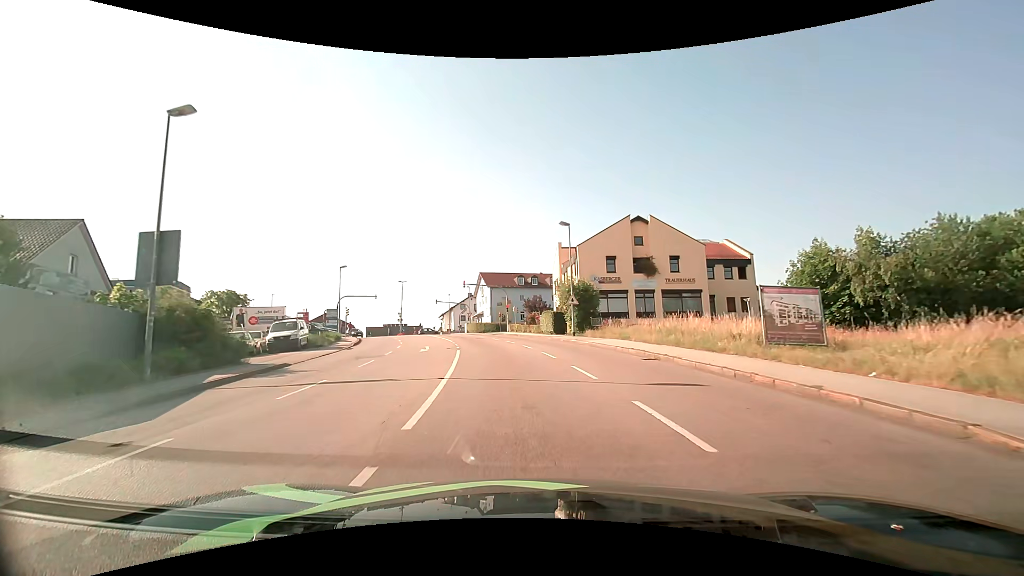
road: tertiary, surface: asphalt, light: Day
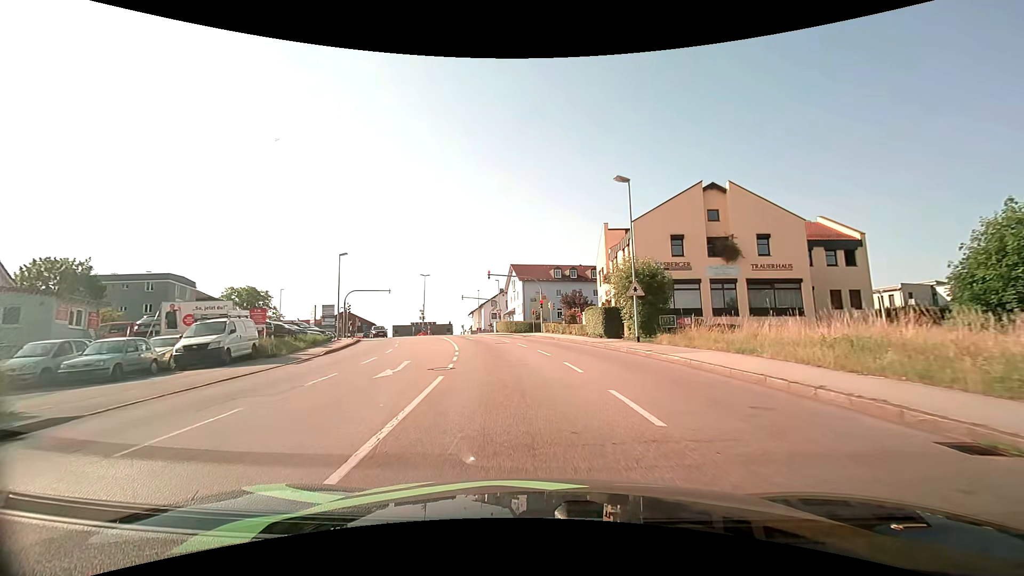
(-0.4, +10.9) m; -4°
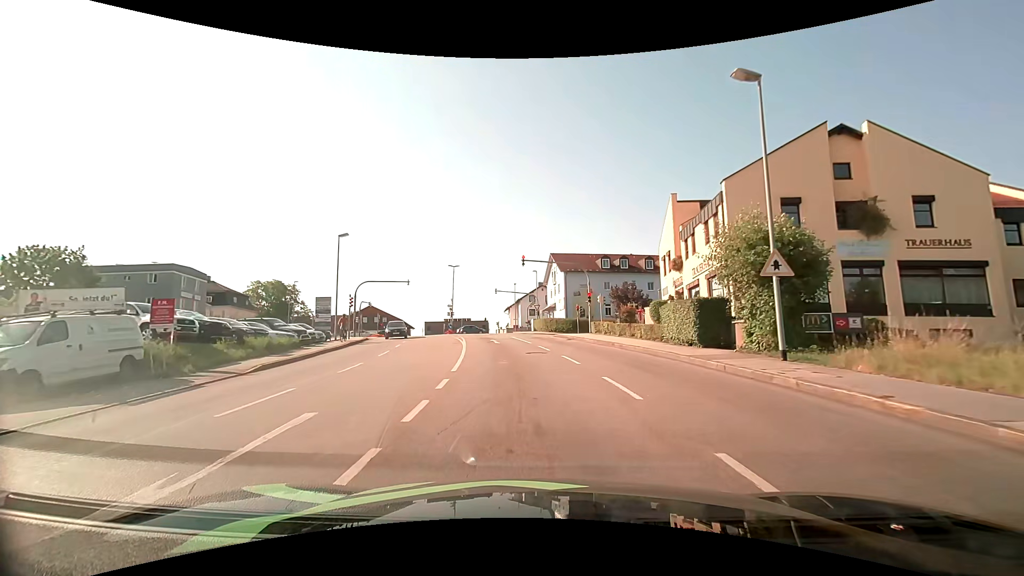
(-0.4, +10.0) m; -5°
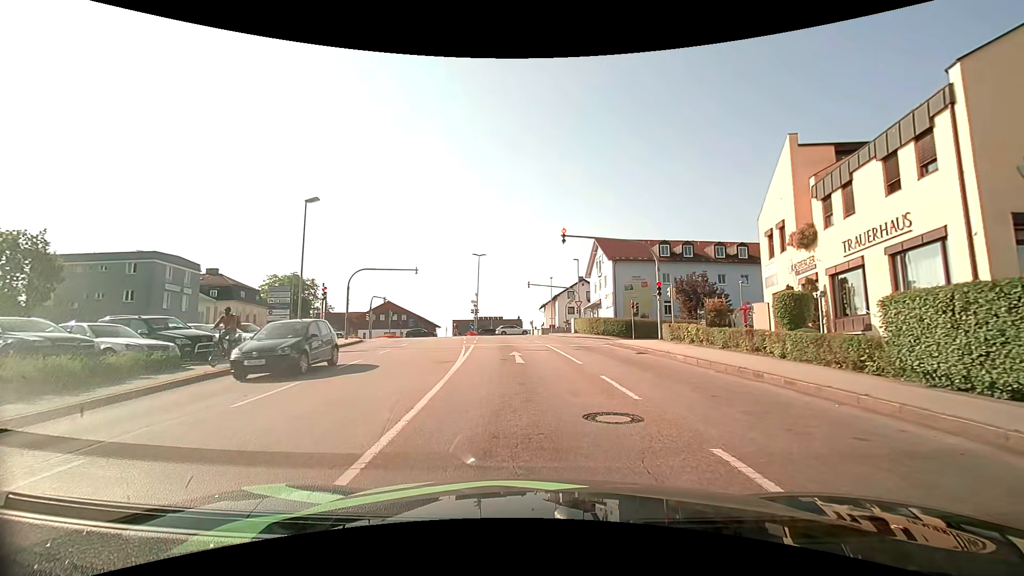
(-0.4, +11.4) m; -4°
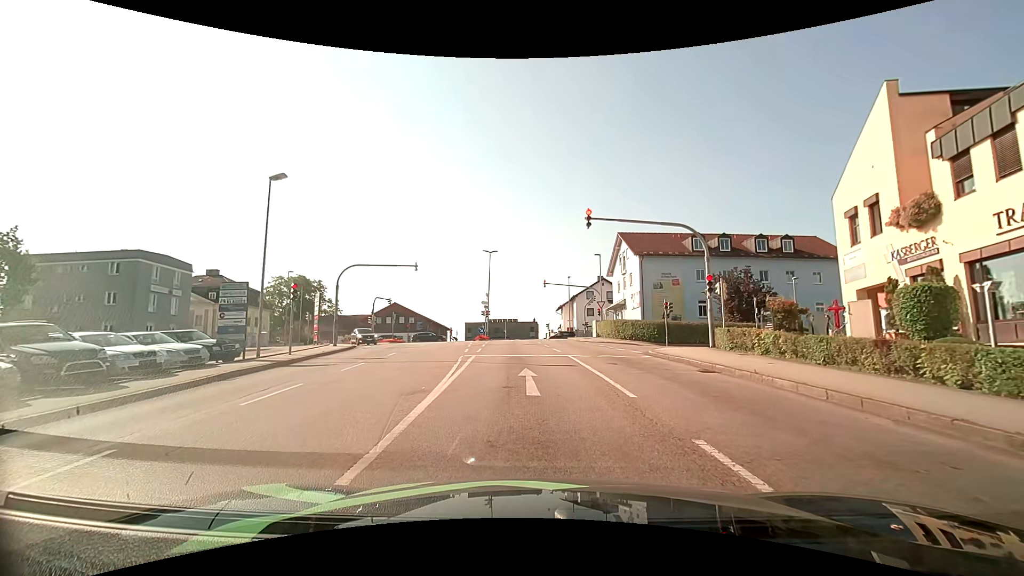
(-0.1, +5.4) m; -2°
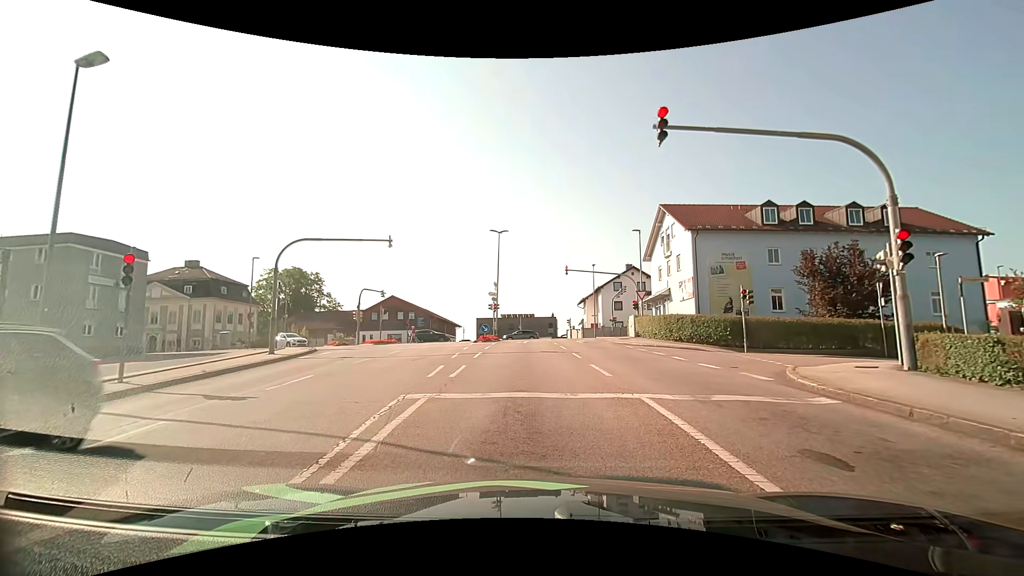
(-0.2, +10.5) m; -3°
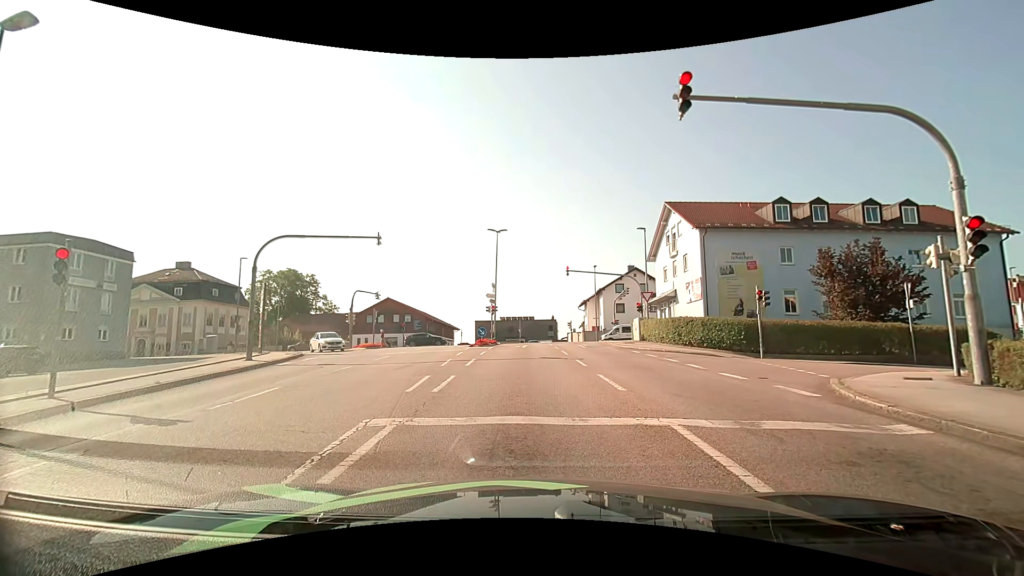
(0.0, +1.8) m; 0°
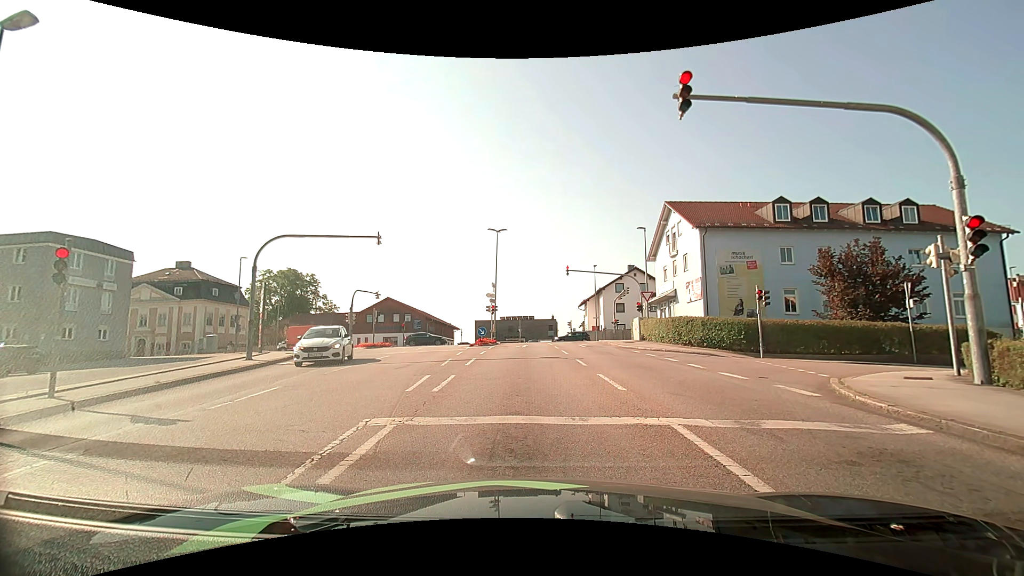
(0.0, +0.1) m; 0°
(0, +10) (0, +20) (0, +30) (-1, +40) (-1, +50) (-5, +59) (-15, +62) (-24, +63) (-34, +63) (-44, +63) m
